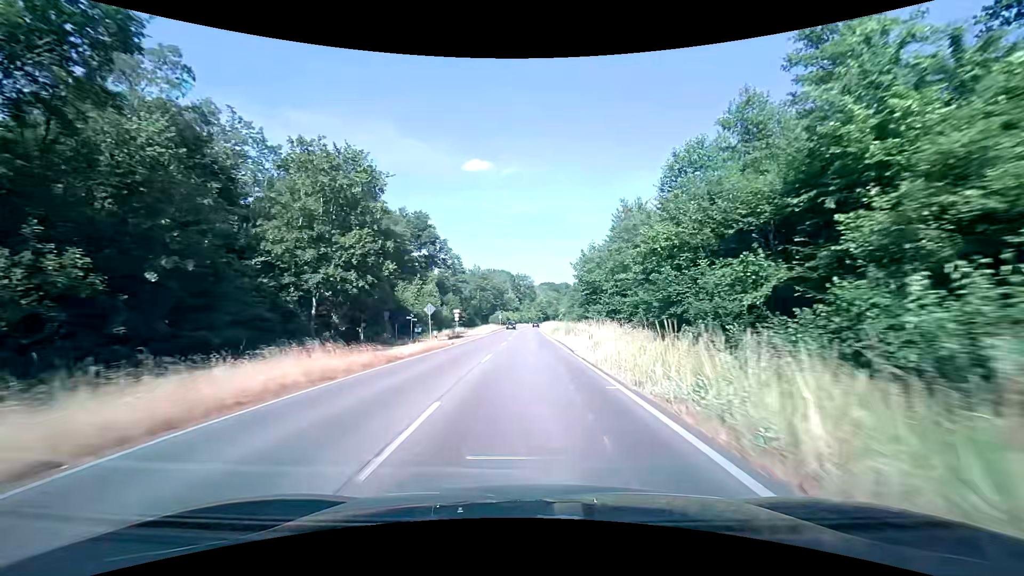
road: primary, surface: asphalt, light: Day
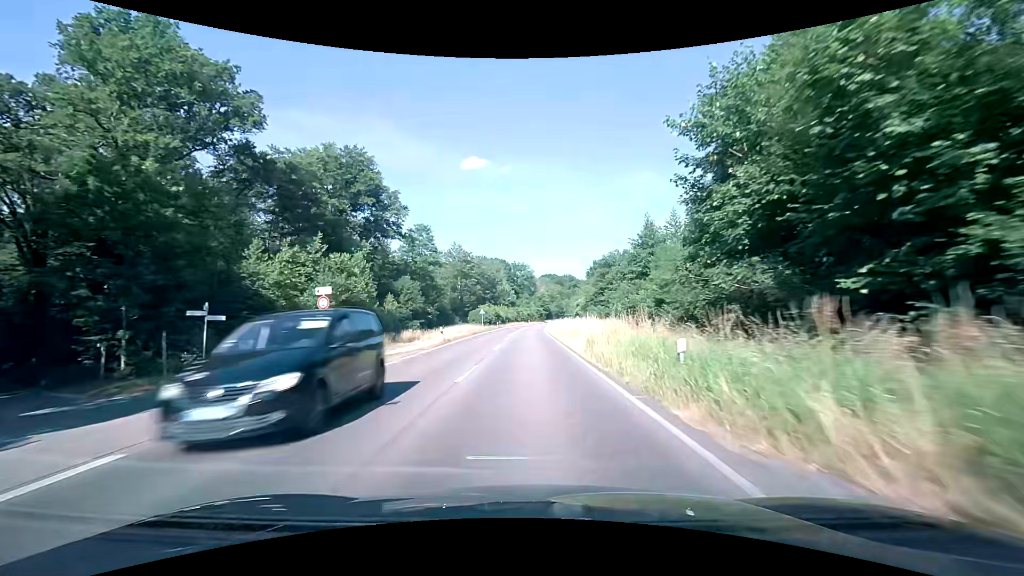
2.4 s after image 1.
(0.0, +41.2) m; 0°
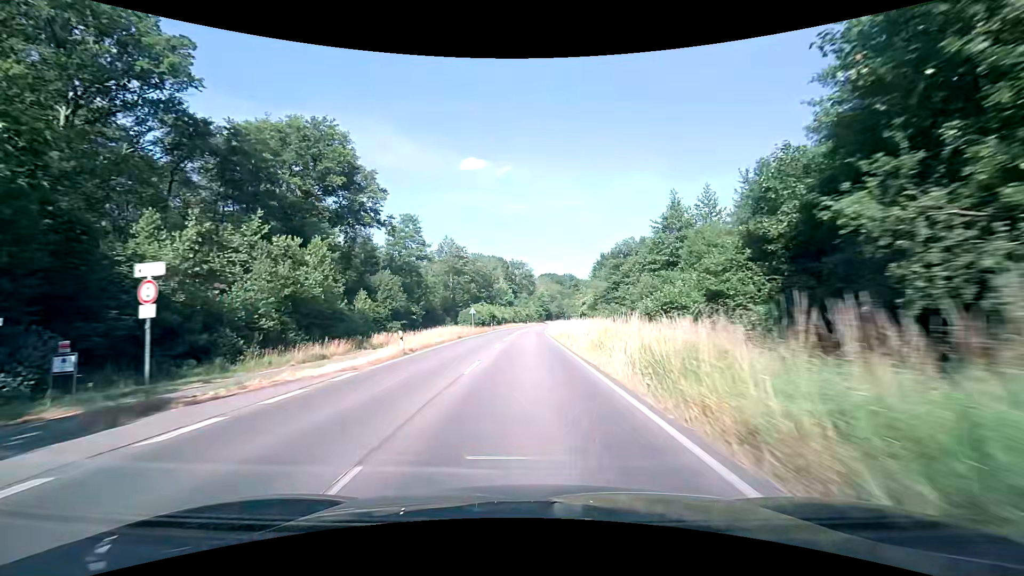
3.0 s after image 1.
(0.0, +10.3) m; 0°
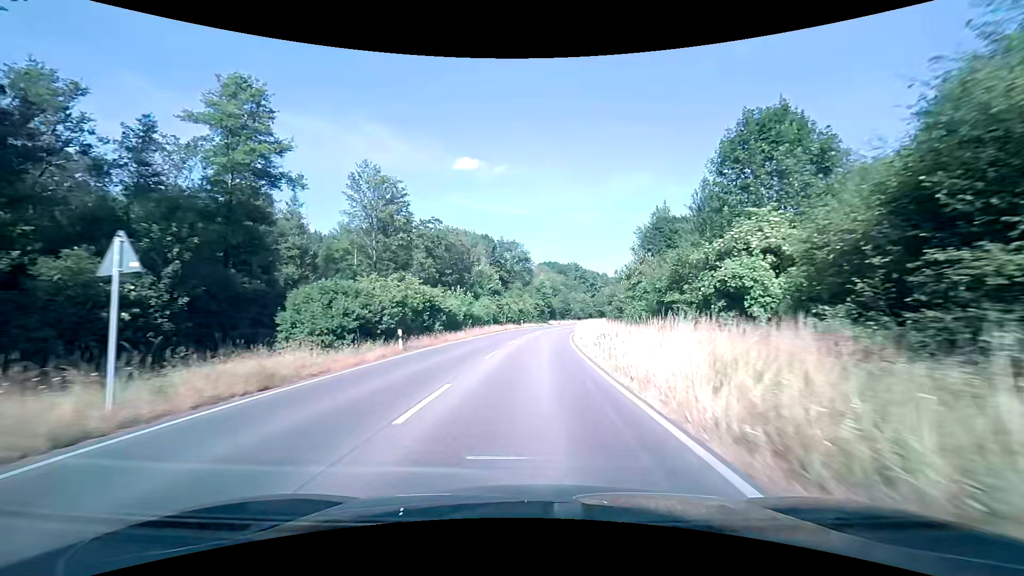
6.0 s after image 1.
(+0.4, +50.9) m; +1°
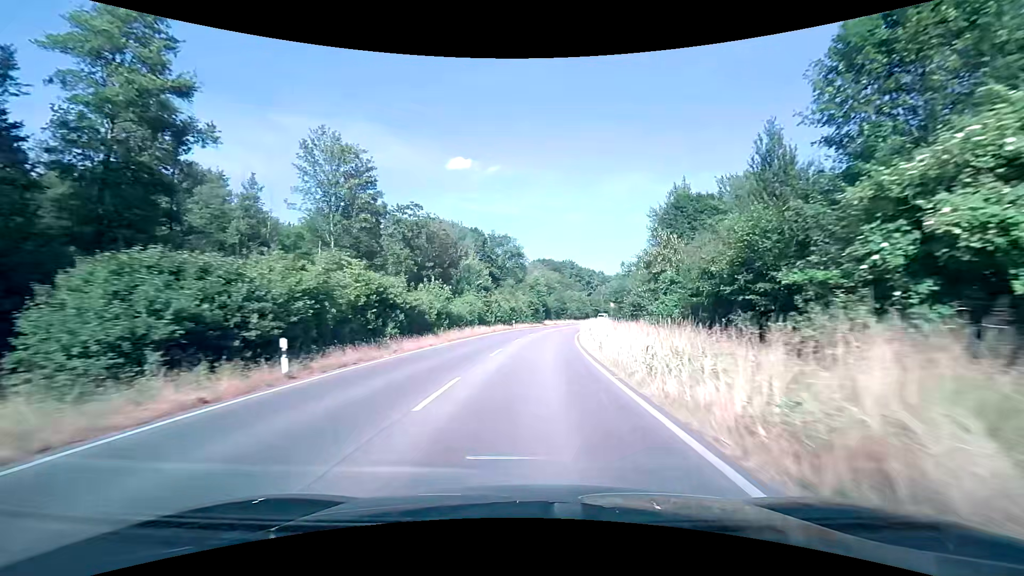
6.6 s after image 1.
(0.0, +10.1) m; 0°
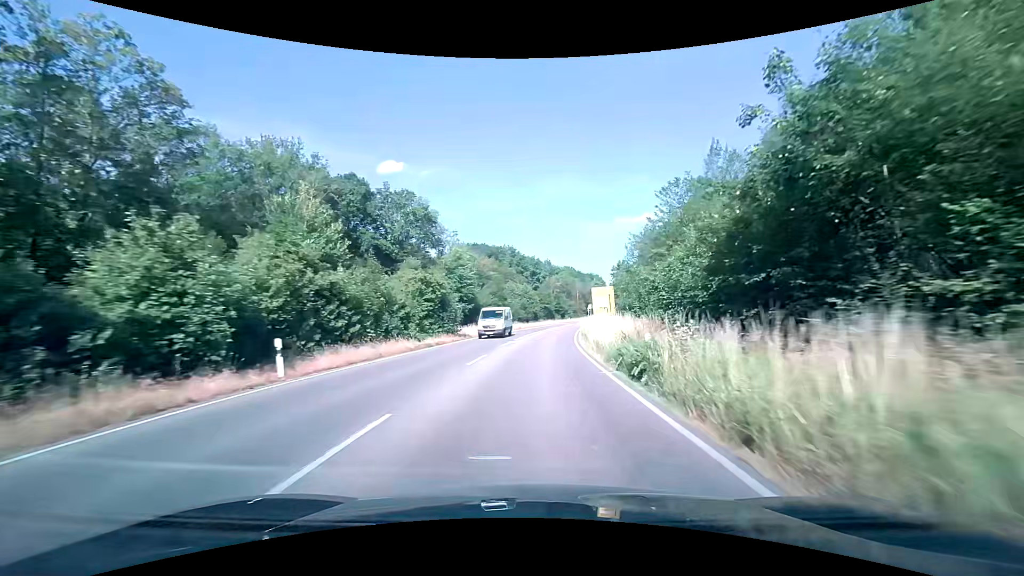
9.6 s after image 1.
(+2.9, +49.9) m; +7°
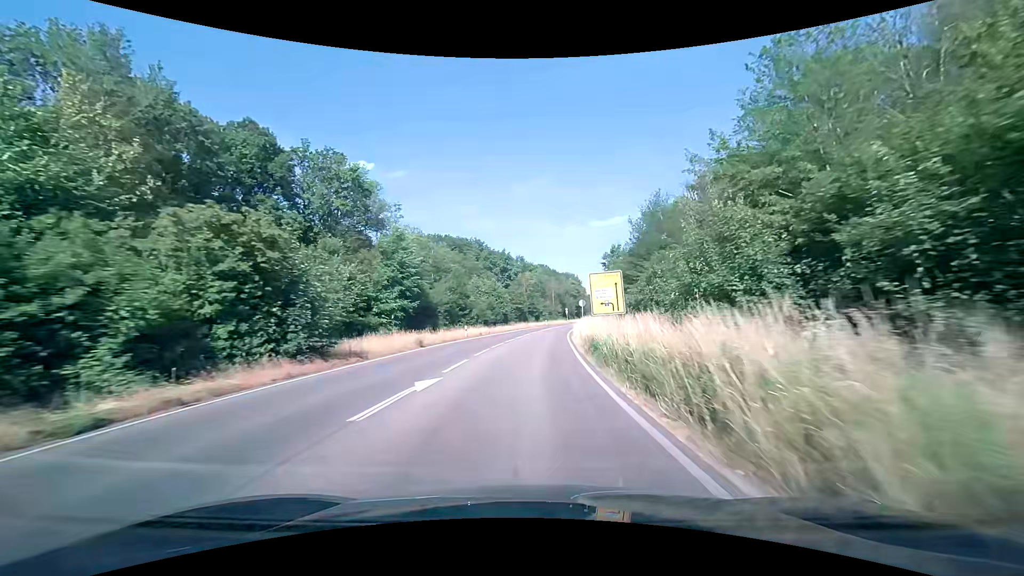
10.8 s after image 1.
(+0.6, +19.8) m; +3°
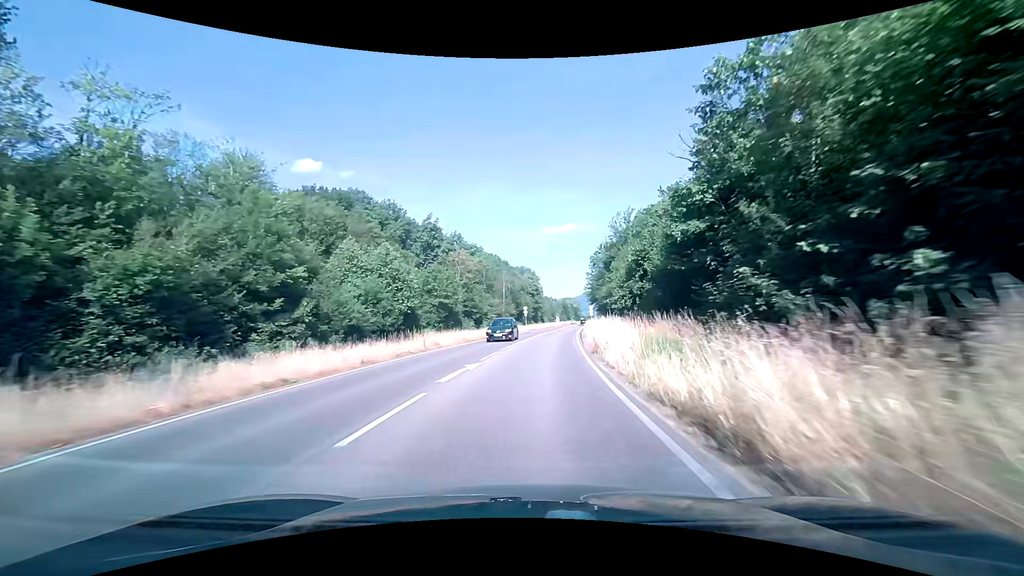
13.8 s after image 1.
(+2.7, +49.2) m; +6°
(0, +10) (0, +20) (+1, +30) (+2, +40) (+3, +50) (+4, +60) (+5, +70) (+6, +80) (+8, +90) (+9, +100) m
